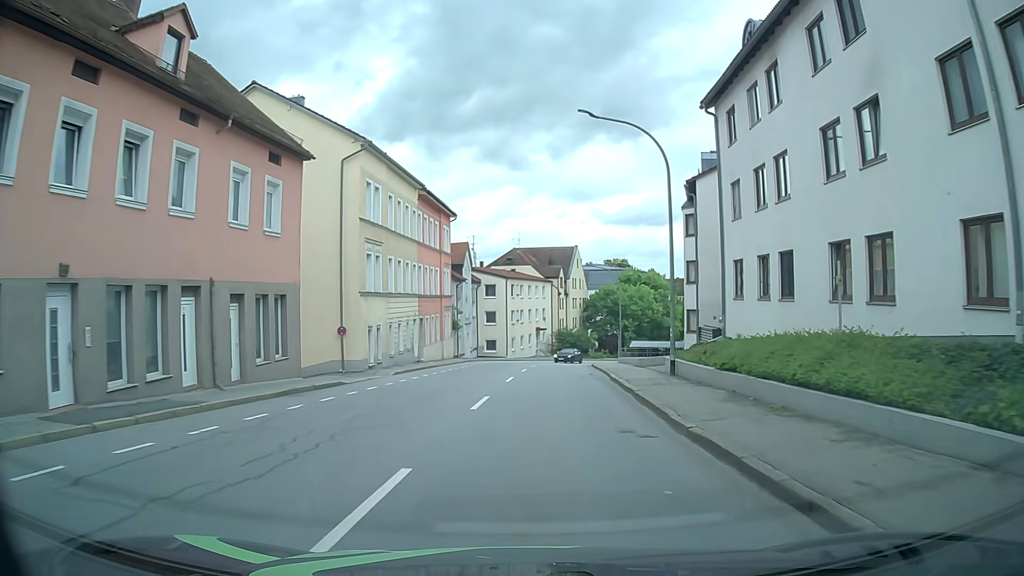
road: tertiary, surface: asphalt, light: Day
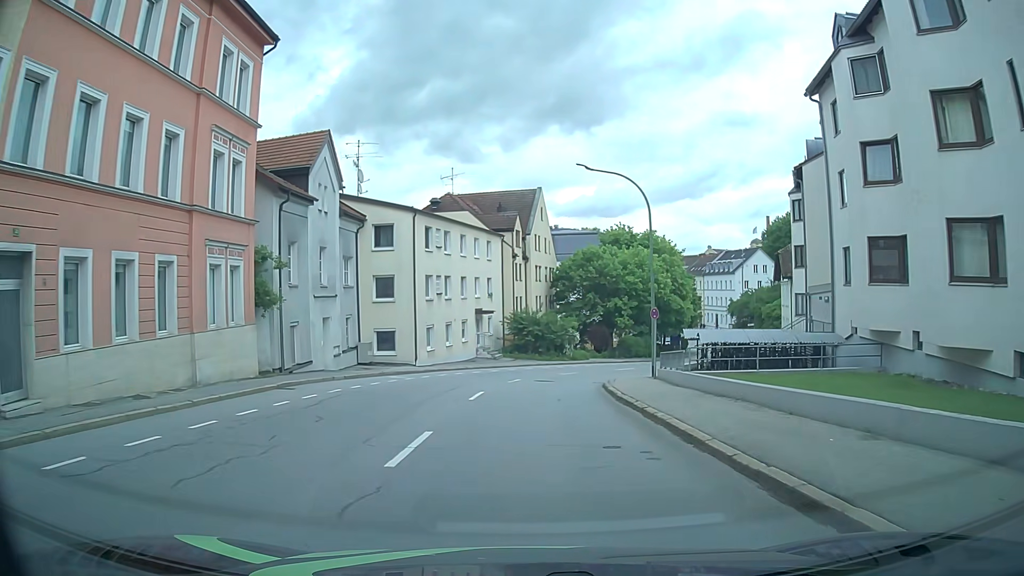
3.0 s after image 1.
(+1.5, +32.9) m; +4°
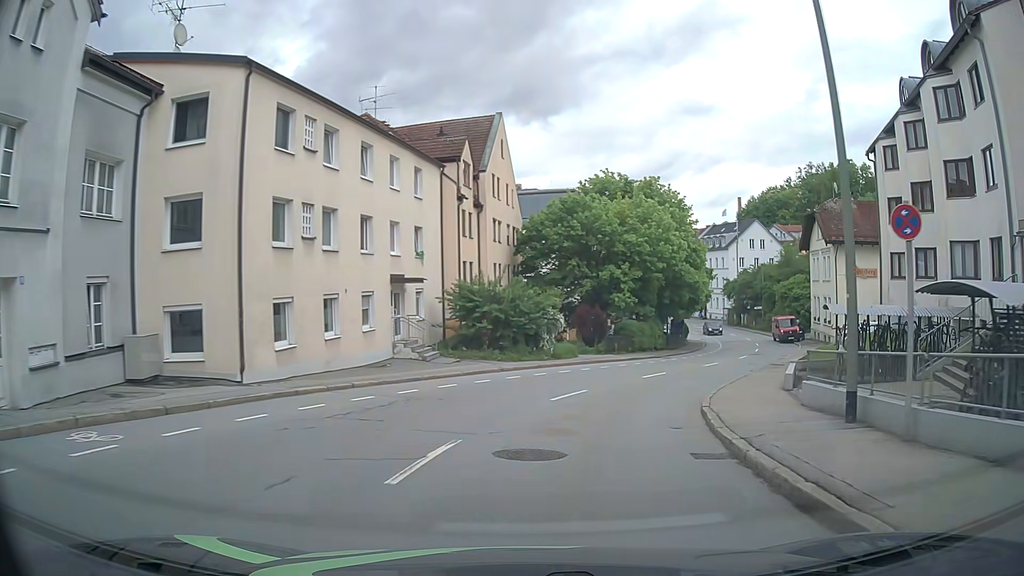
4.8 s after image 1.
(+0.3, +19.0) m; +4°
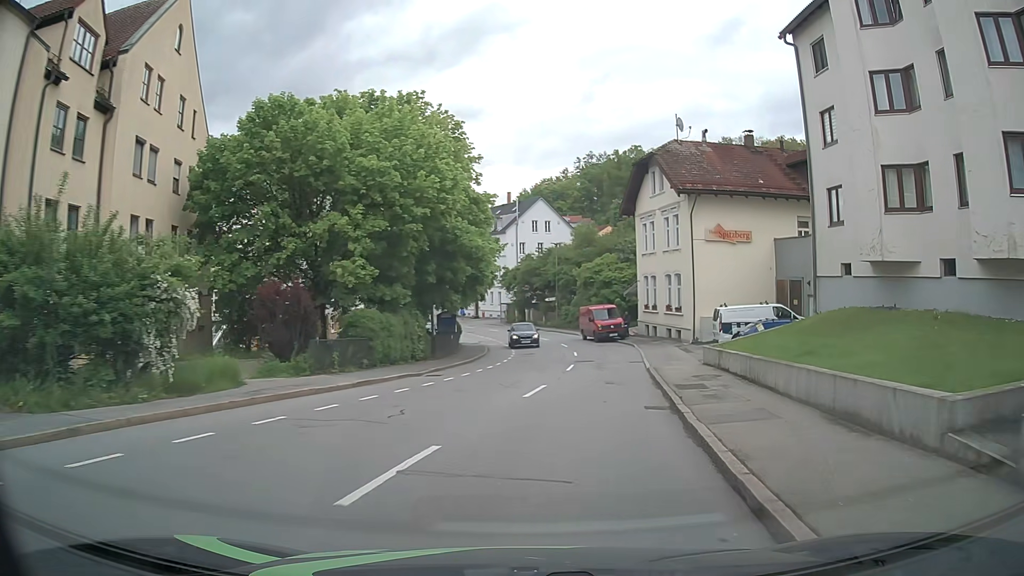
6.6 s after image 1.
(+3.1, +18.2) m; +20°
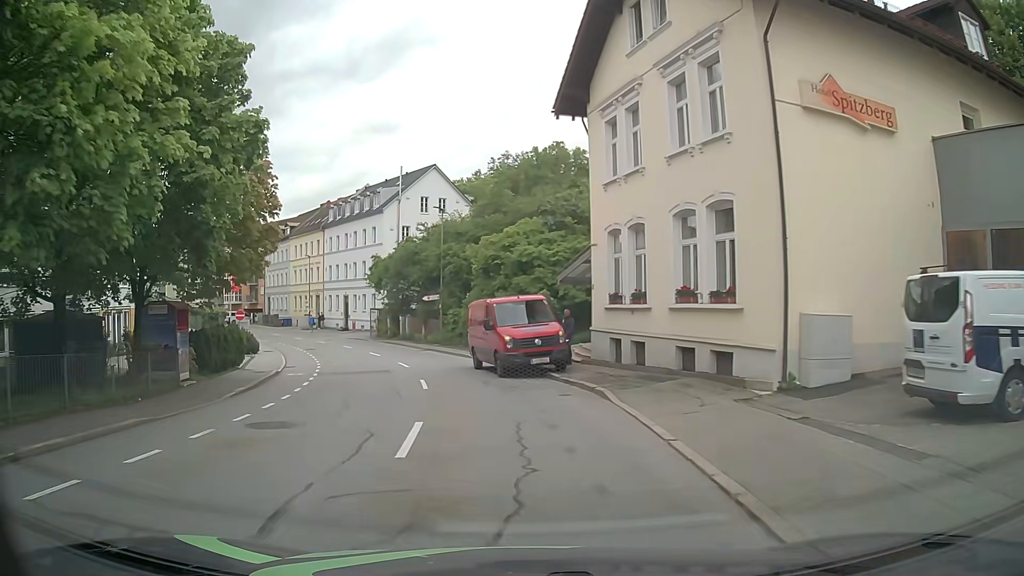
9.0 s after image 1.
(+2.6, +24.4) m; +6°
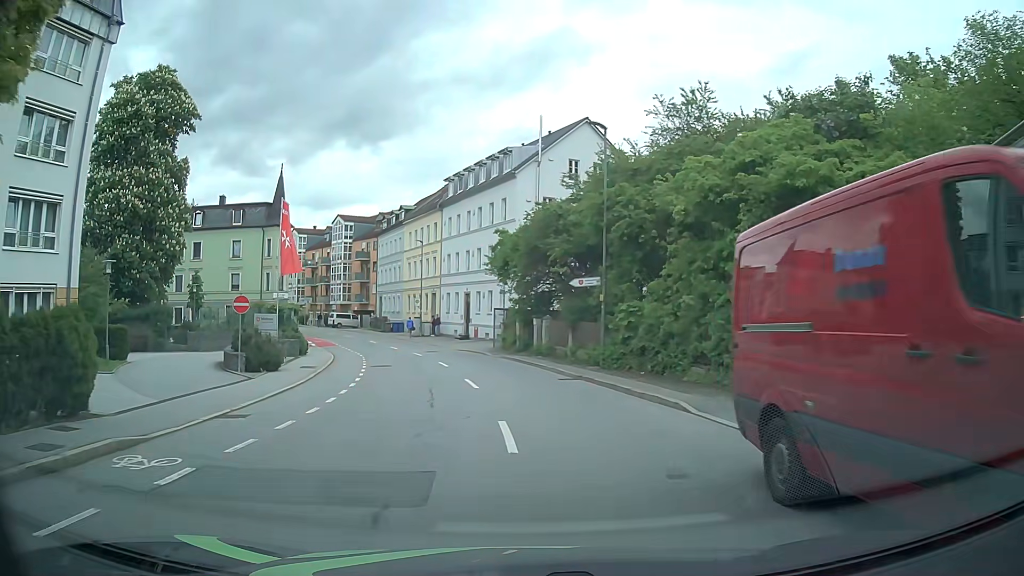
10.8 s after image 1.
(-1.9, +17.5) m; -13°
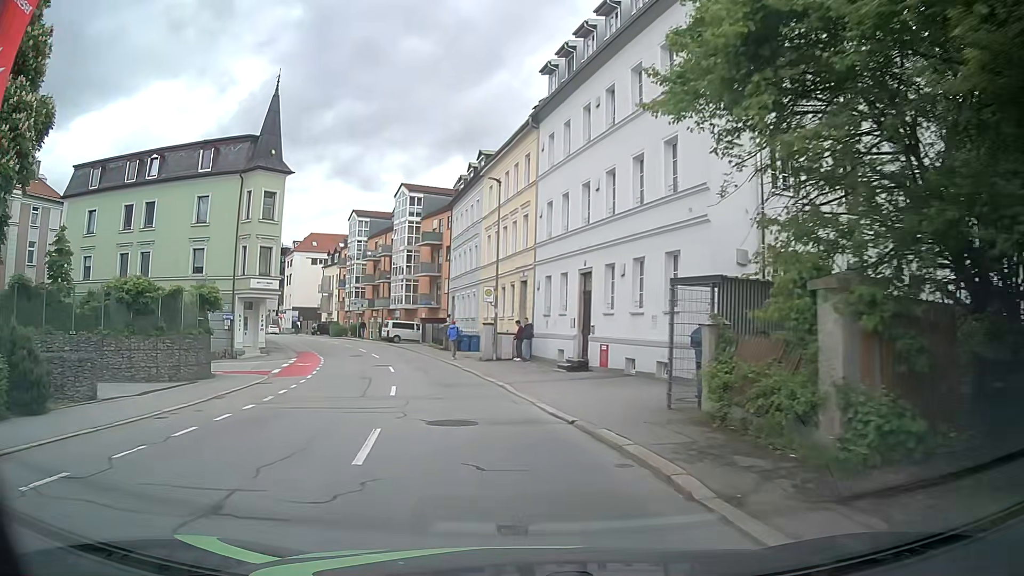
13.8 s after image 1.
(-1.1, +27.5) m; -9°
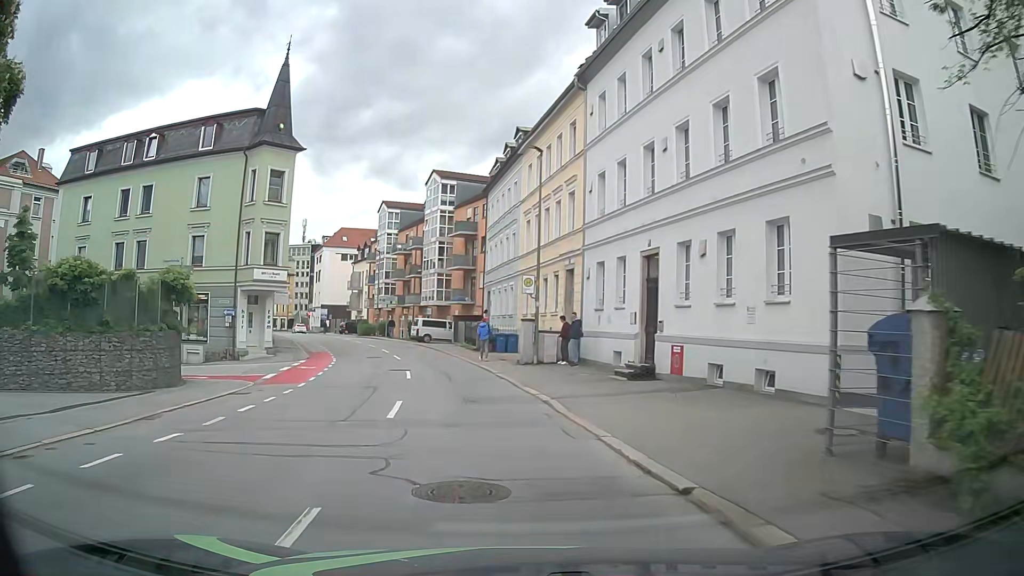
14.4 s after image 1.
(-0.1, +5.0) m; -3°
